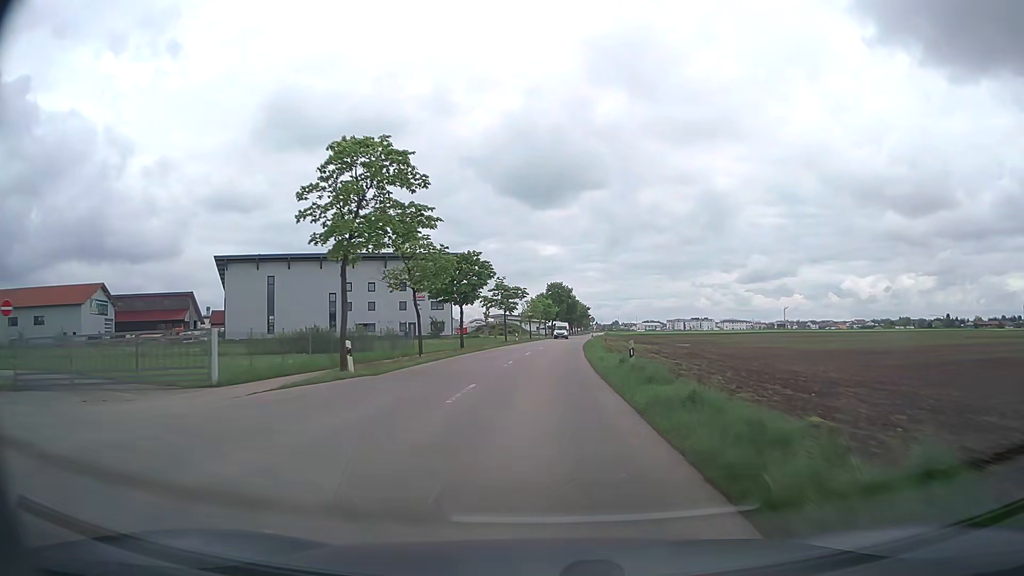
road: tertiary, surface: asphalt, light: Day
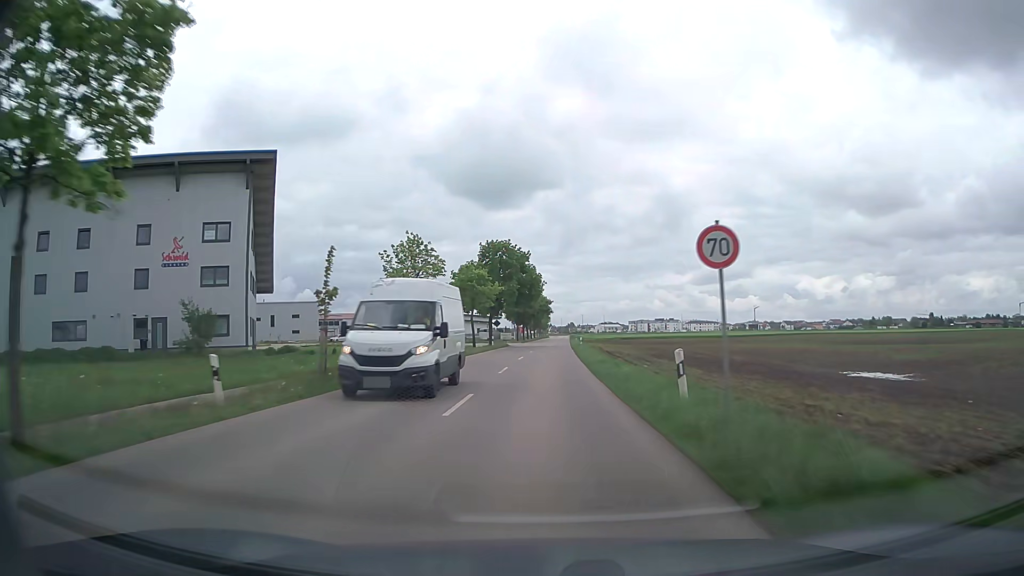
(+2.0, +61.2) m; +4°
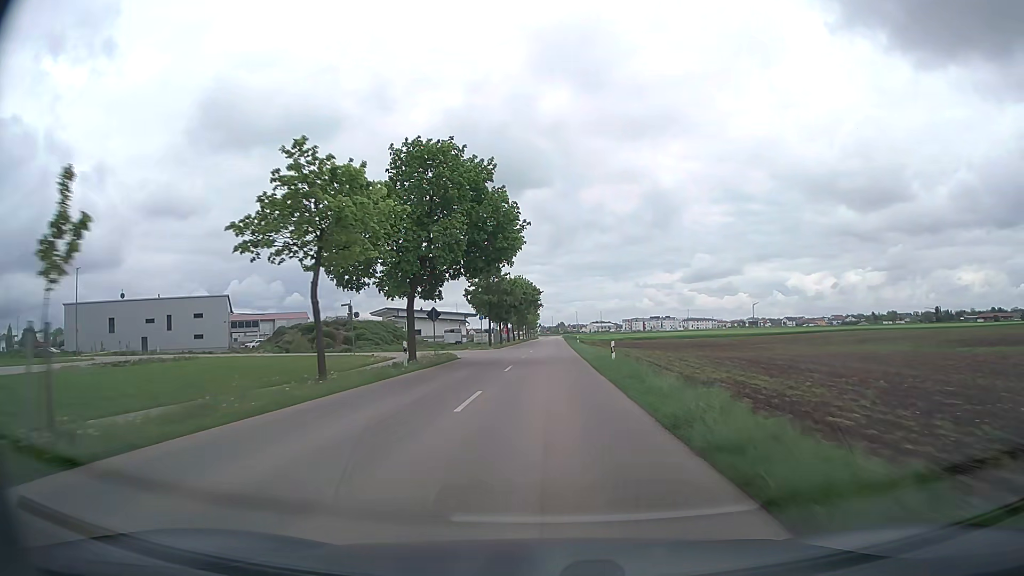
(+0.3, +35.5) m; +1°
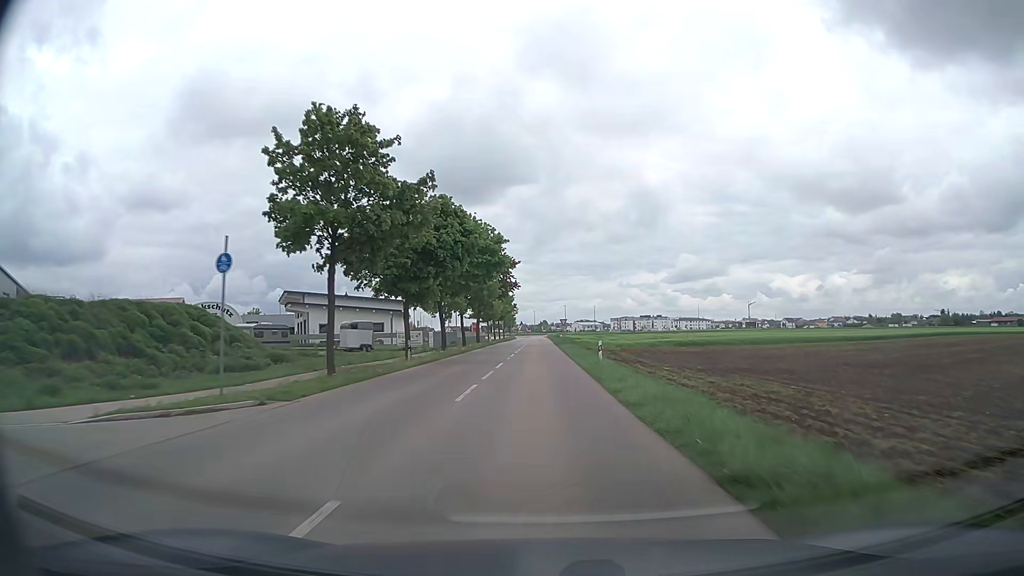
(+0.5, +46.2) m; +1°
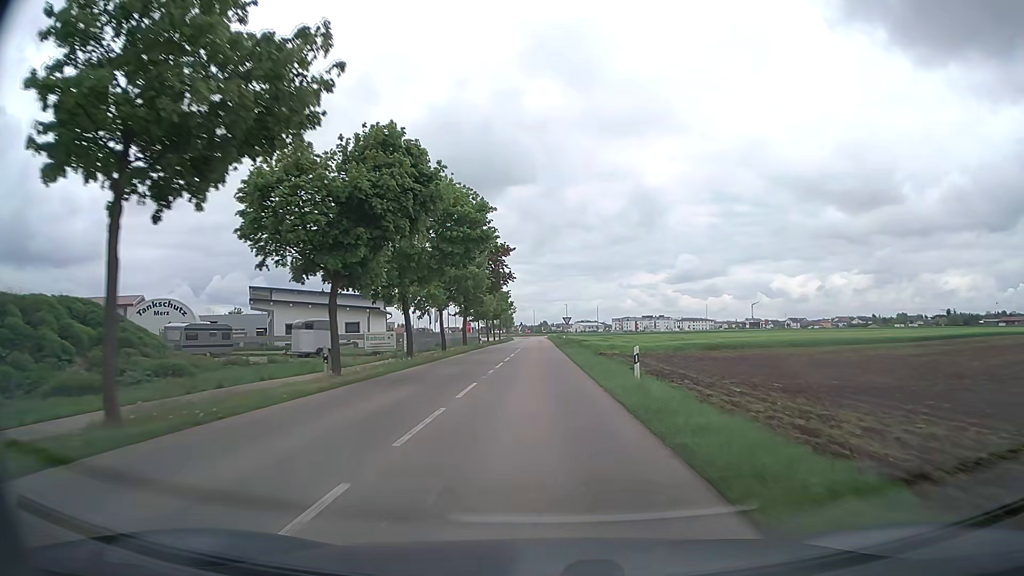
(0.0, +11.4) m; 0°
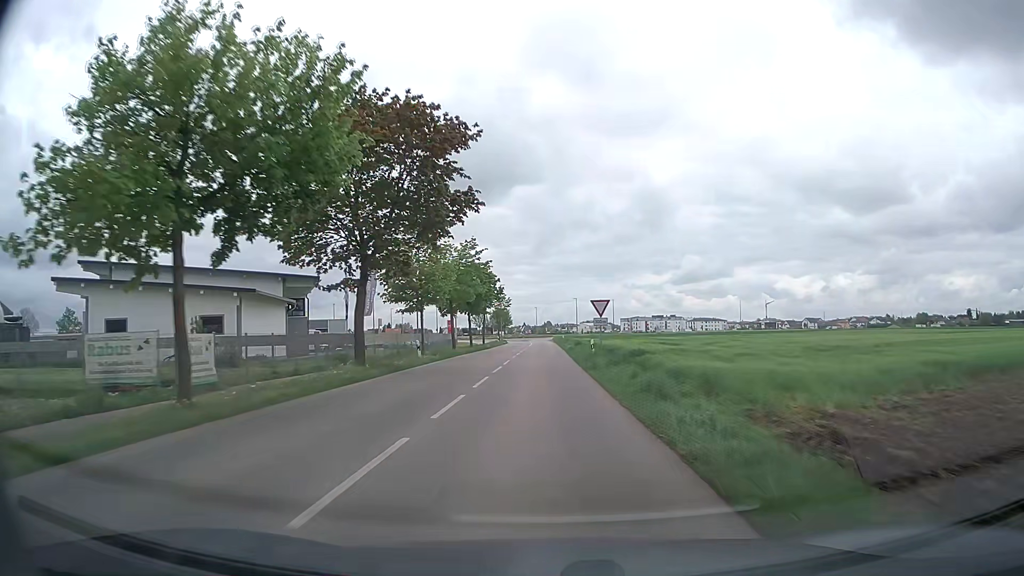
(-0.1, +33.4) m; 0°
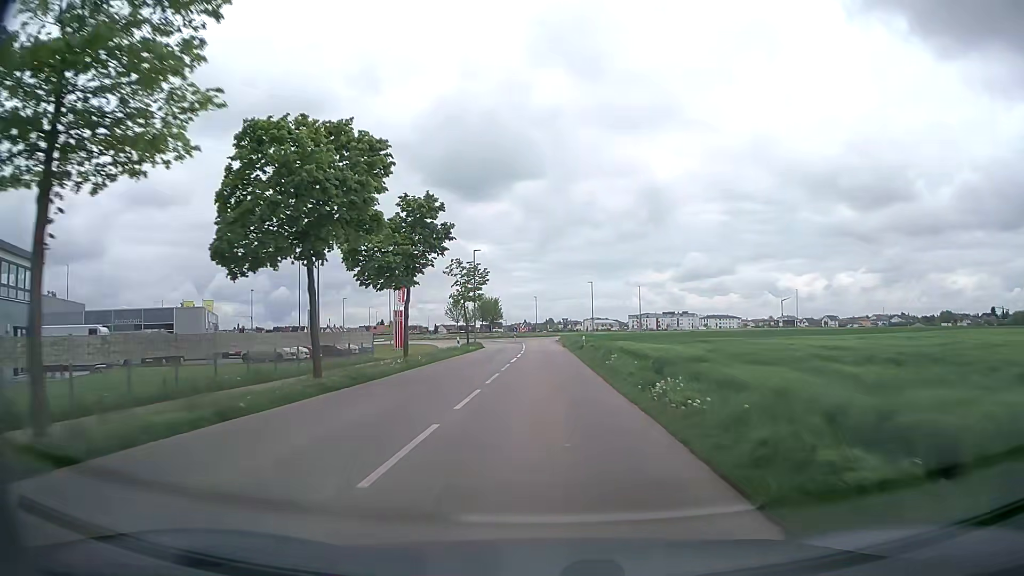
(0.0, +40.5) m; 0°
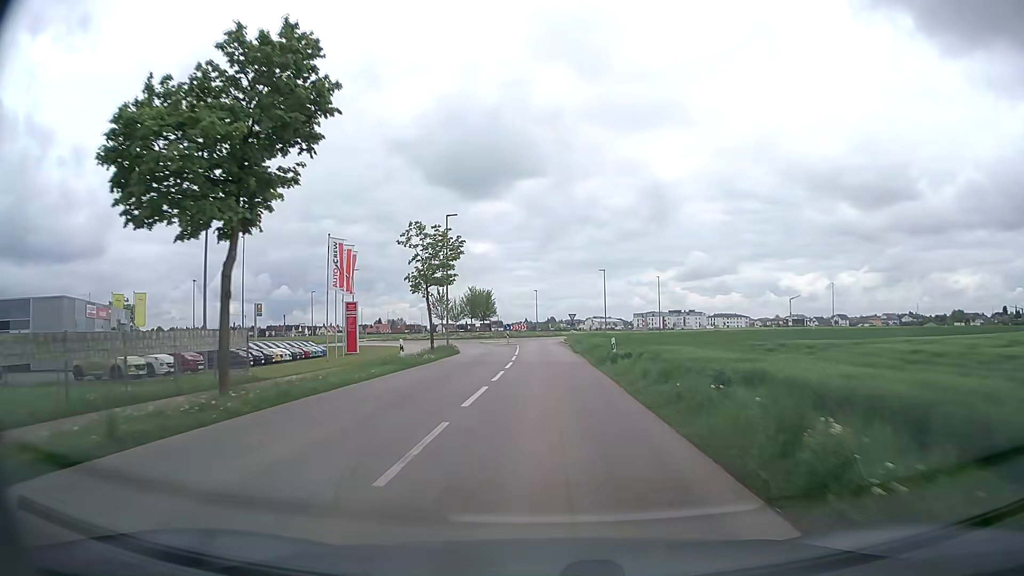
(0.0, +17.9) m; 0°
(0, +10) (0, +20) (0, +30) (0, +40) (0, +50) (0, +60) (0, +70) (+2, +80) (+6, +89) (+4, +99) m
